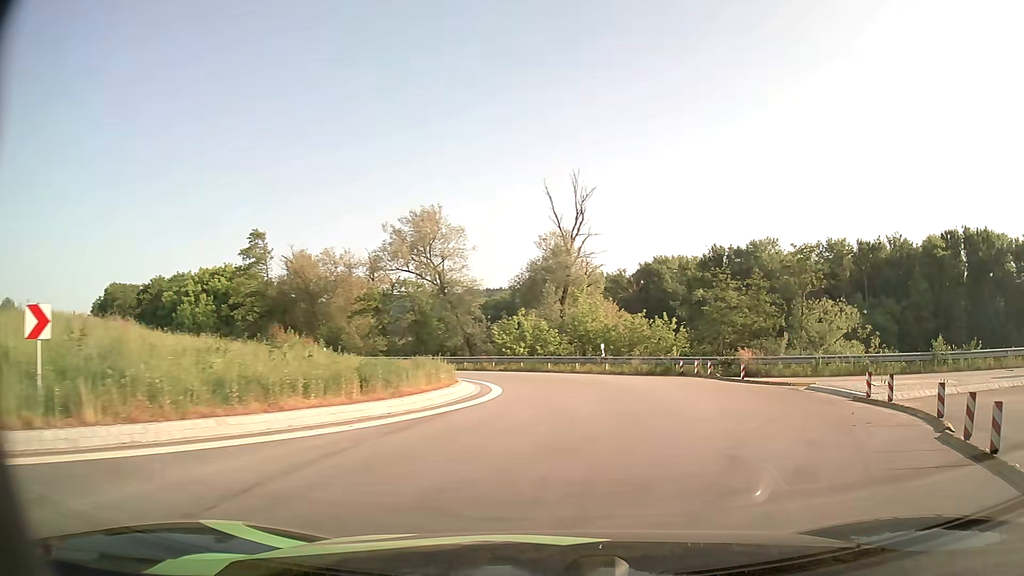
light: Day
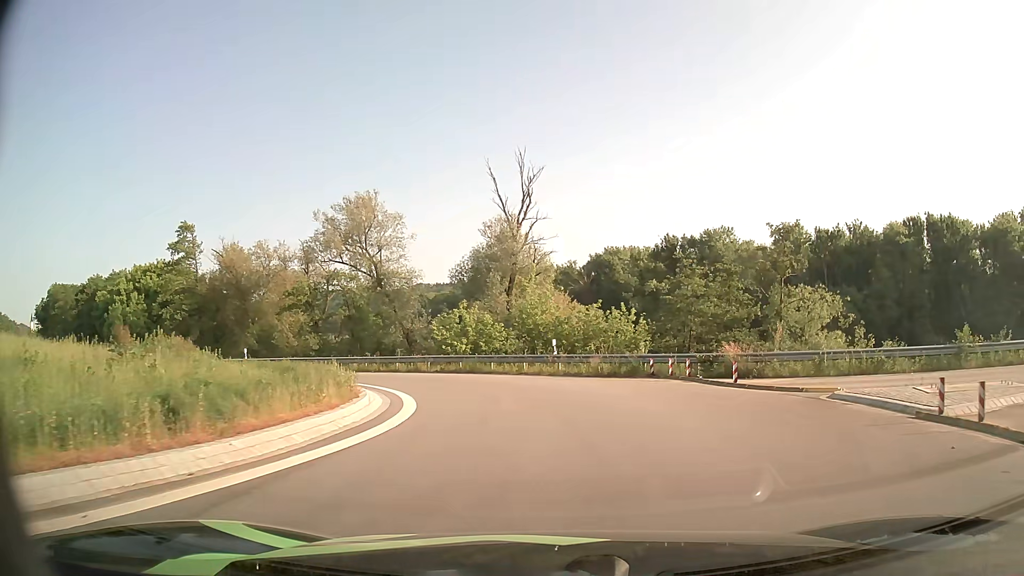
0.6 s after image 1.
(+0.3, +4.9) m; +5°
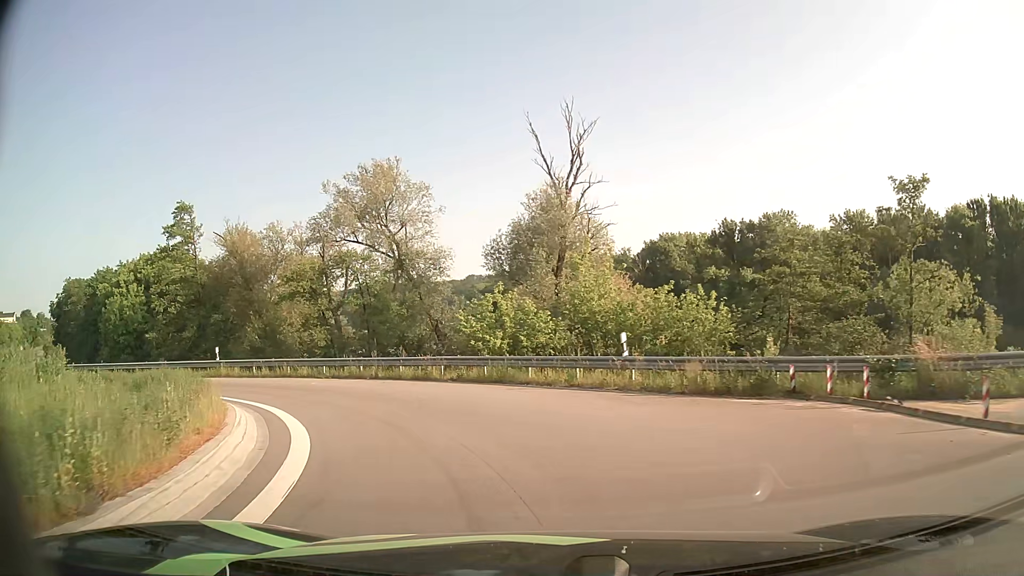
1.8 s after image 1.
(-0.1, +9.2) m; -4°
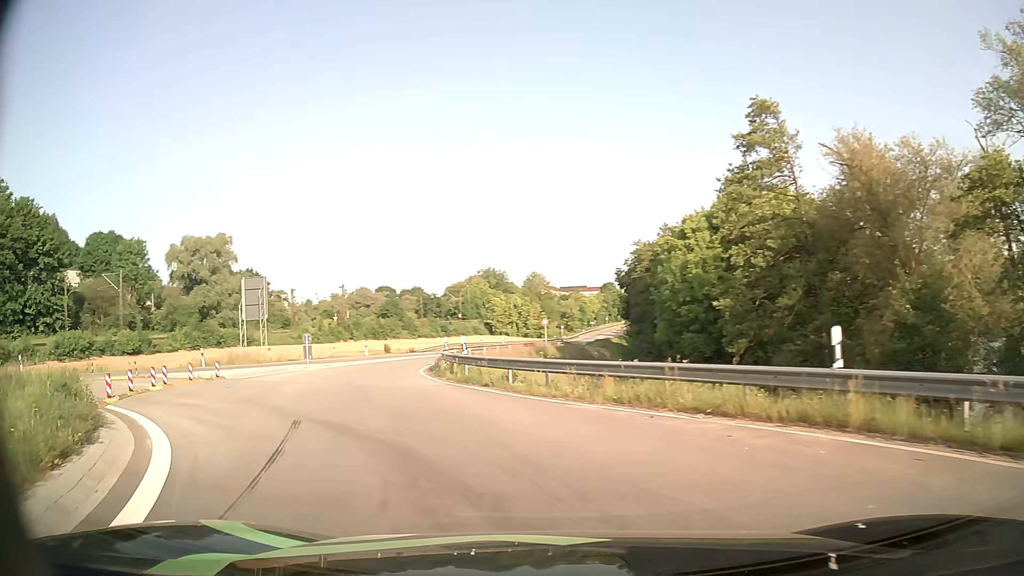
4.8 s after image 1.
(-8.7, +19.6) m; -53°
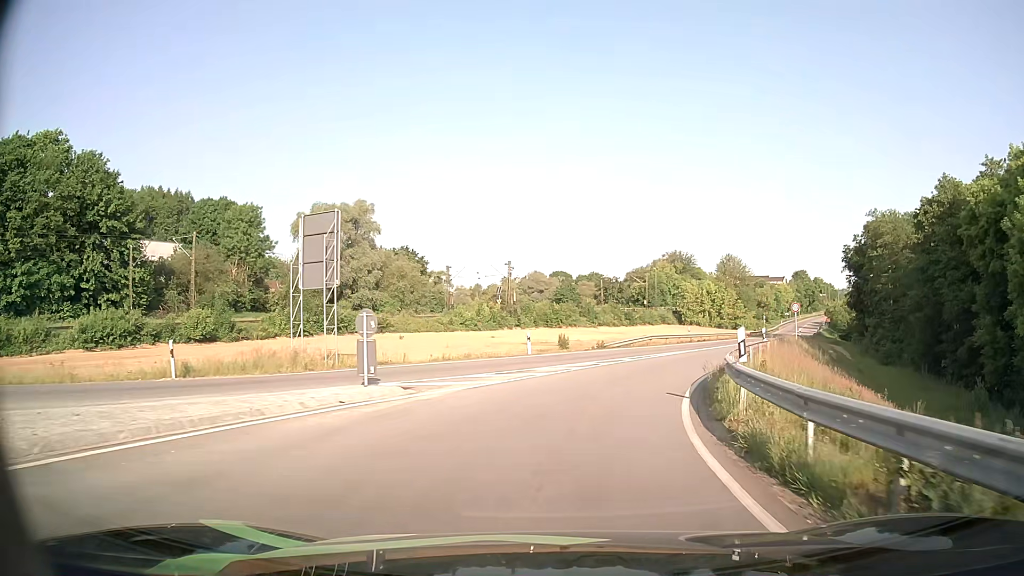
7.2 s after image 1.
(-4.8, +20.3) m; -16°
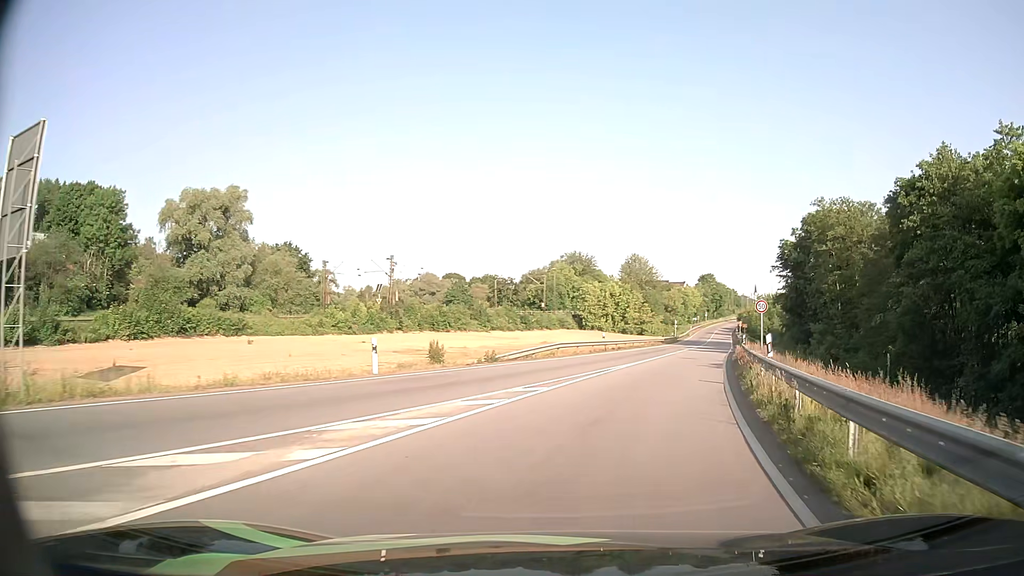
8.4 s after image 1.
(+0.8, +12.1) m; +9°
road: primary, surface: asphalt
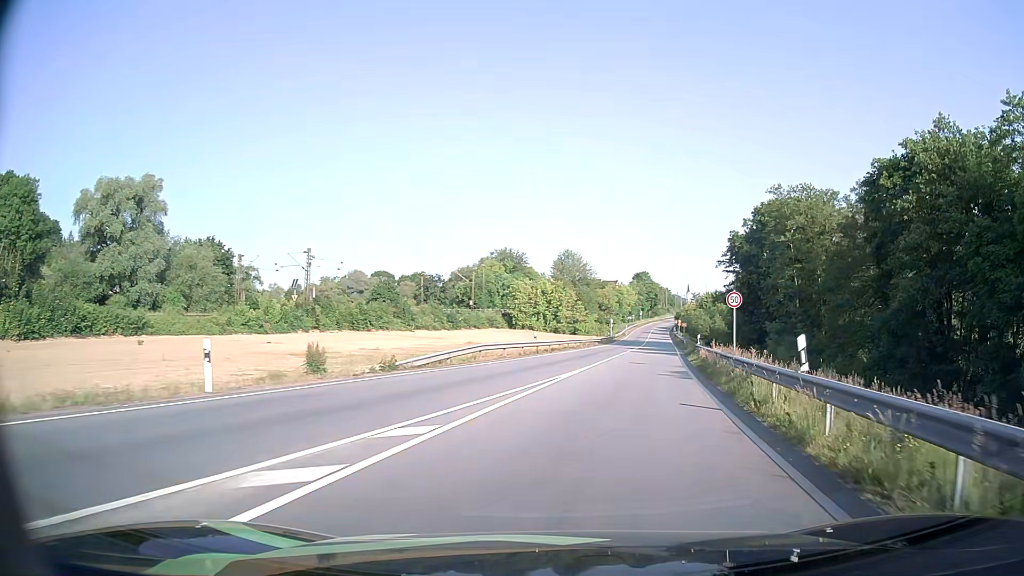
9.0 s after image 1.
(+0.3, +6.6) m; +6°
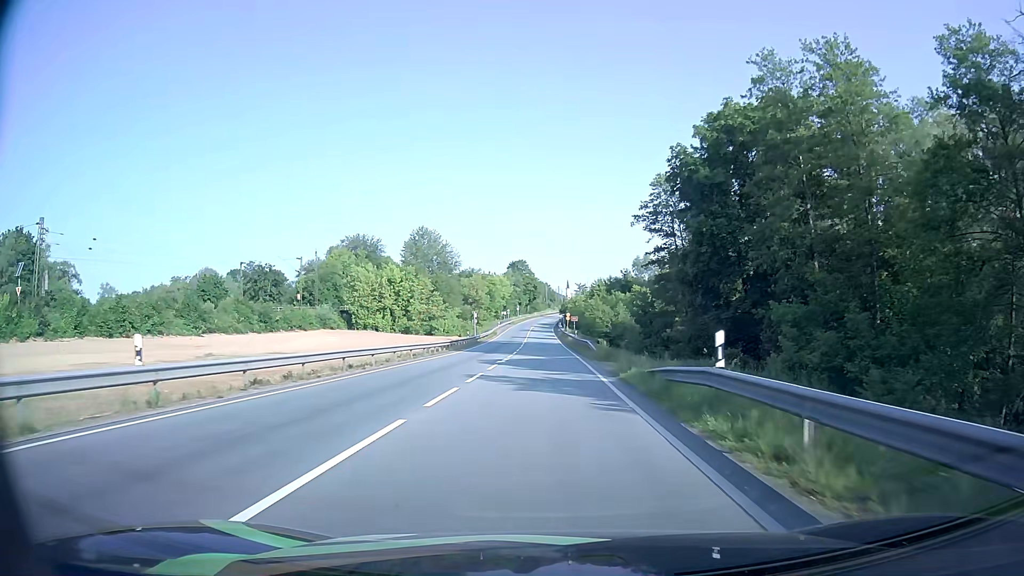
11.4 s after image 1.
(+4.3, +30.7) m; +10°
(0, +10) (0, +20) (0, +30) (-1, +40) (-1, +50) (-1, +60) (-1, +70) (-1, +80) (-1, +90) (-1, +100) m
